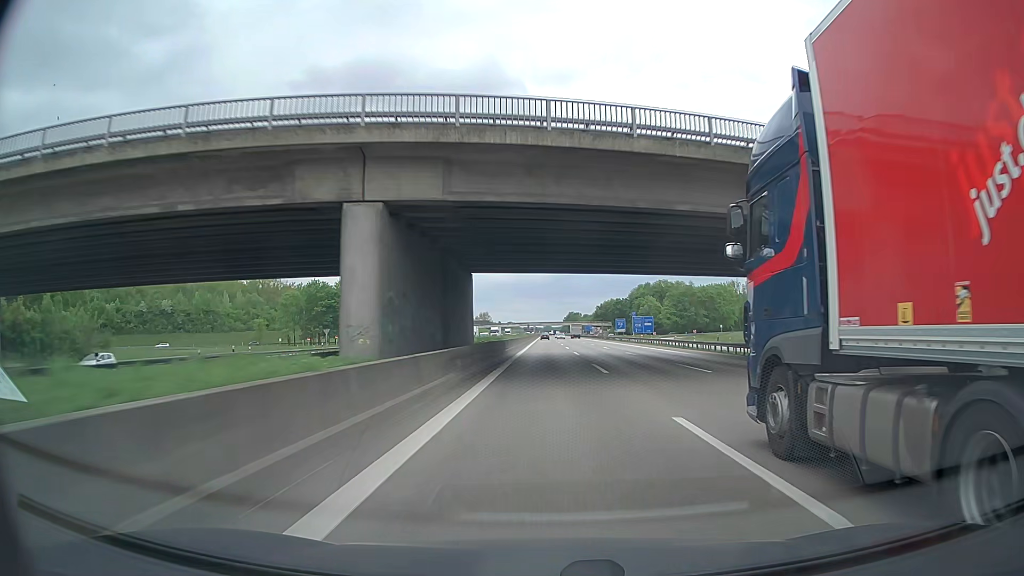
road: motorway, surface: asphalt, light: Day
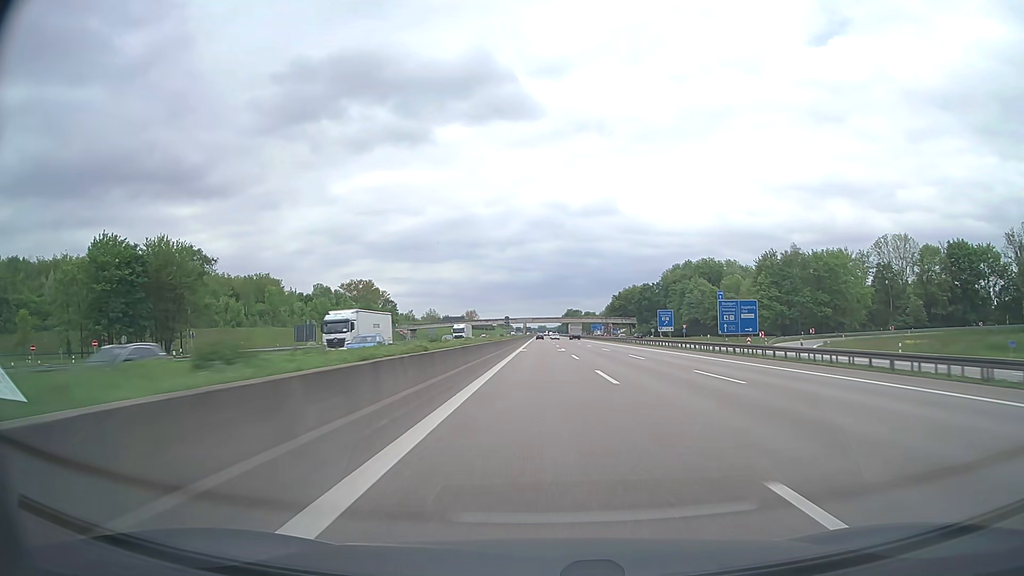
(+1.0, +95.1) m; 0°
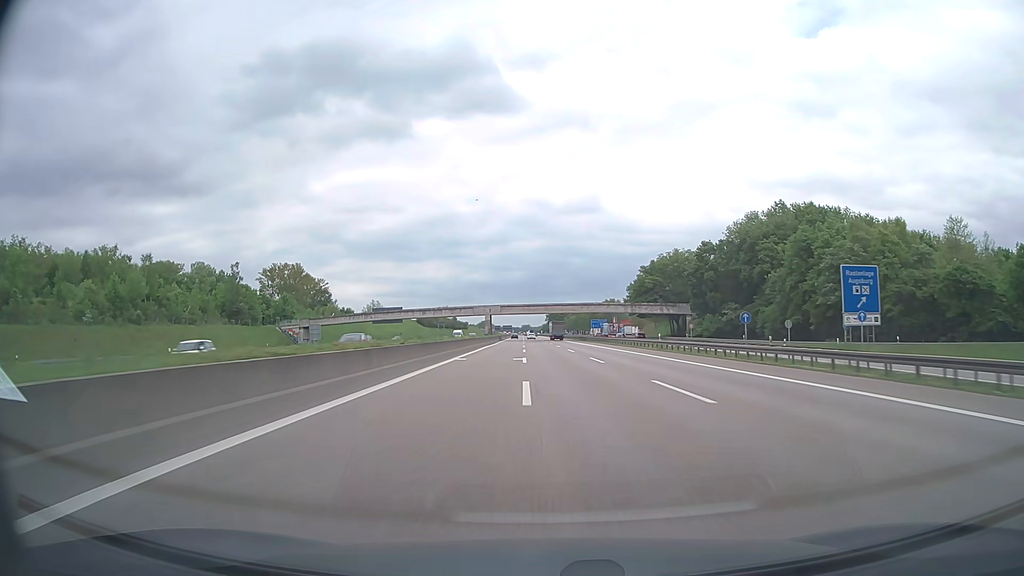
(+1.3, +95.8) m; +1°
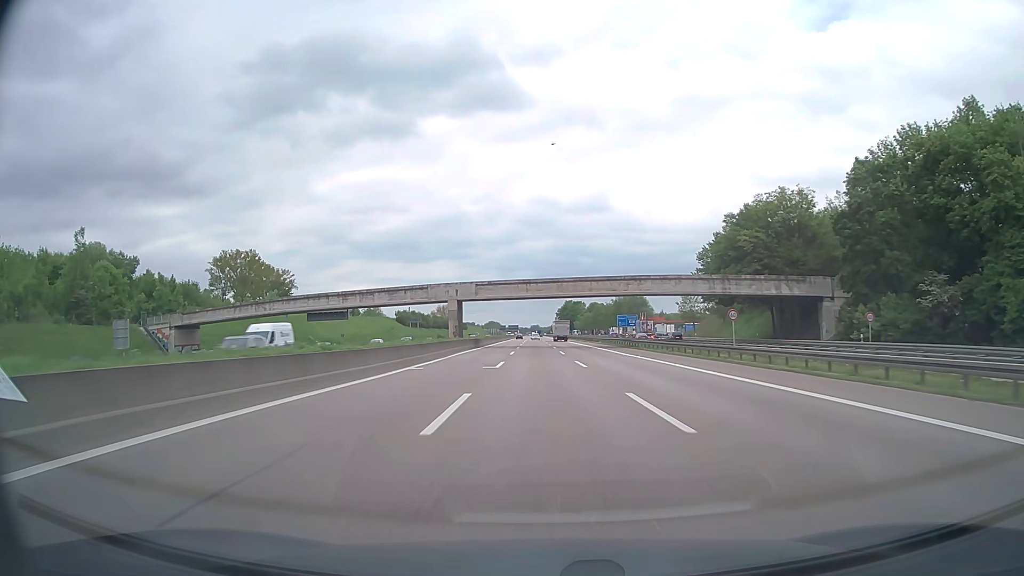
(-0.3, +57.9) m; -1°
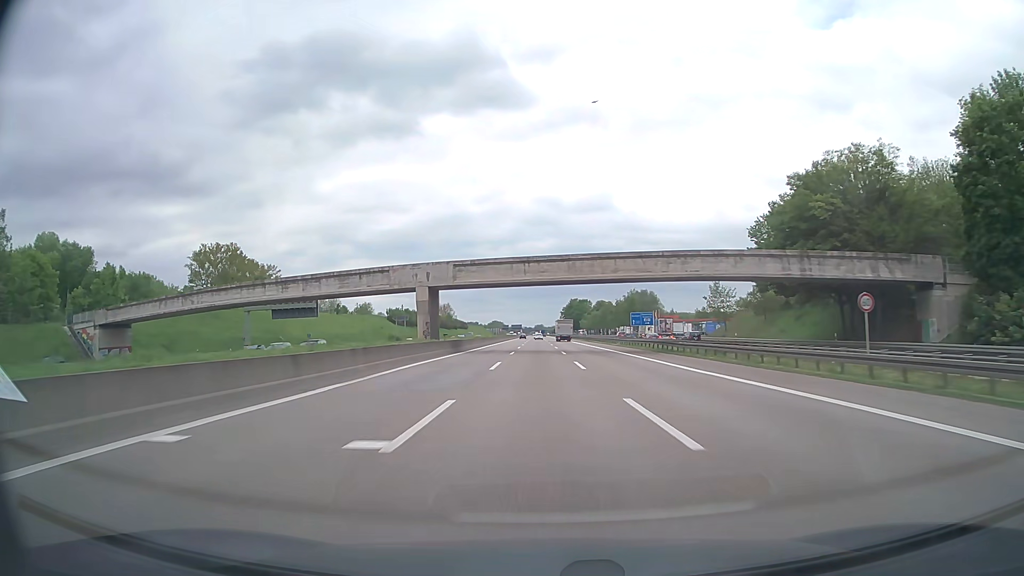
(-0.1, +19.4) m; 0°
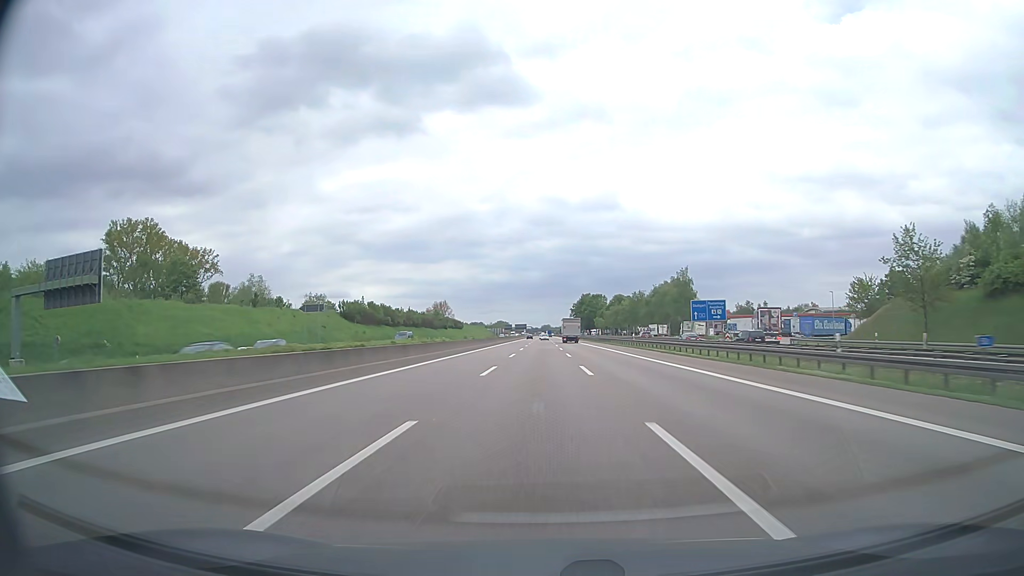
(-0.4, +58.2) m; -1°
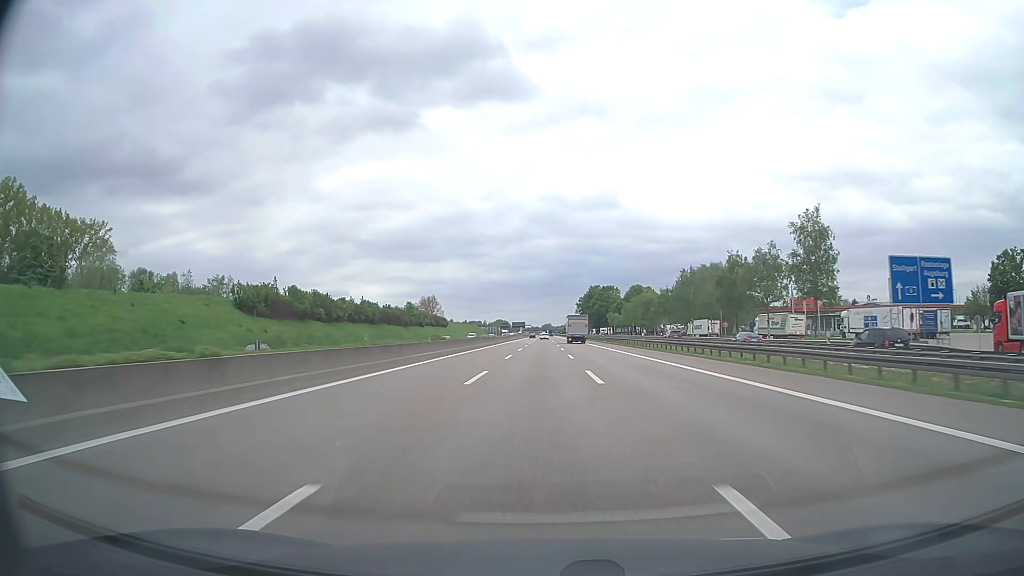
(-0.1, +58.5) m; 0°
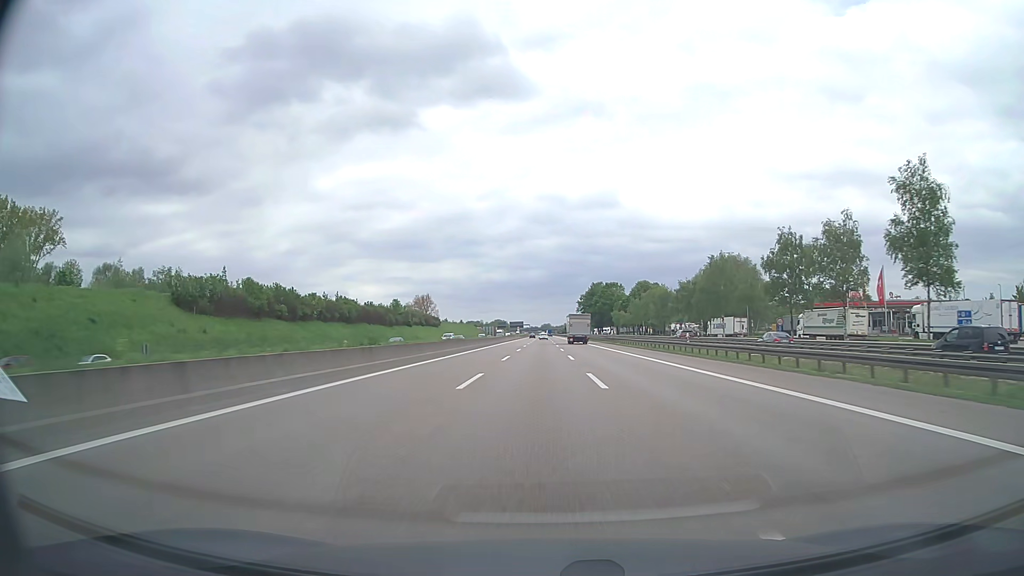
(0.0, +19.6) m; 0°
(0, +10) (0, +20) (0, +30) (0, +40) (0, +50) (0, +60) (0, +70) (0, +80) (0, +90) (0, +100) m
